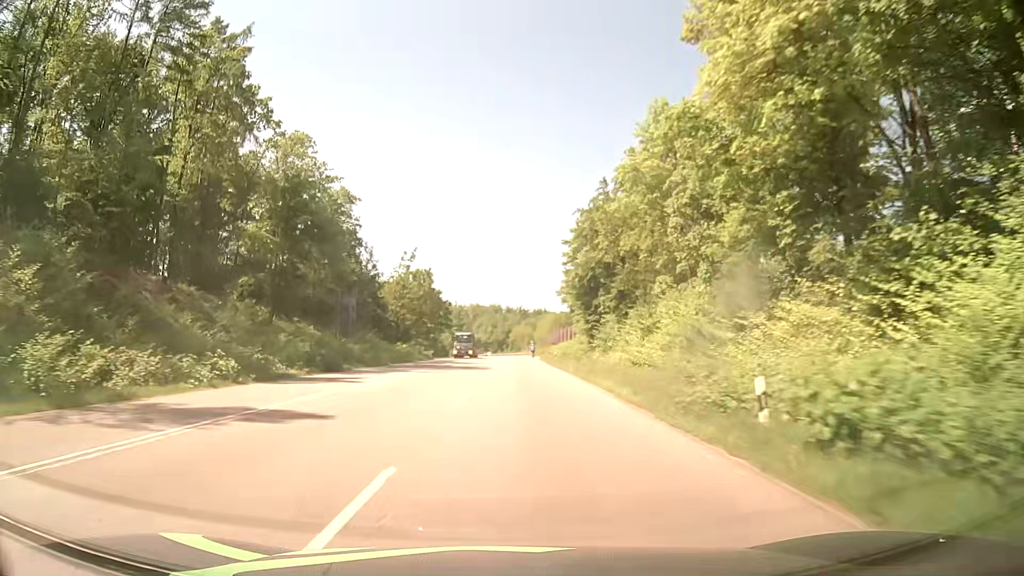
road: secondary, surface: asphalt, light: Day
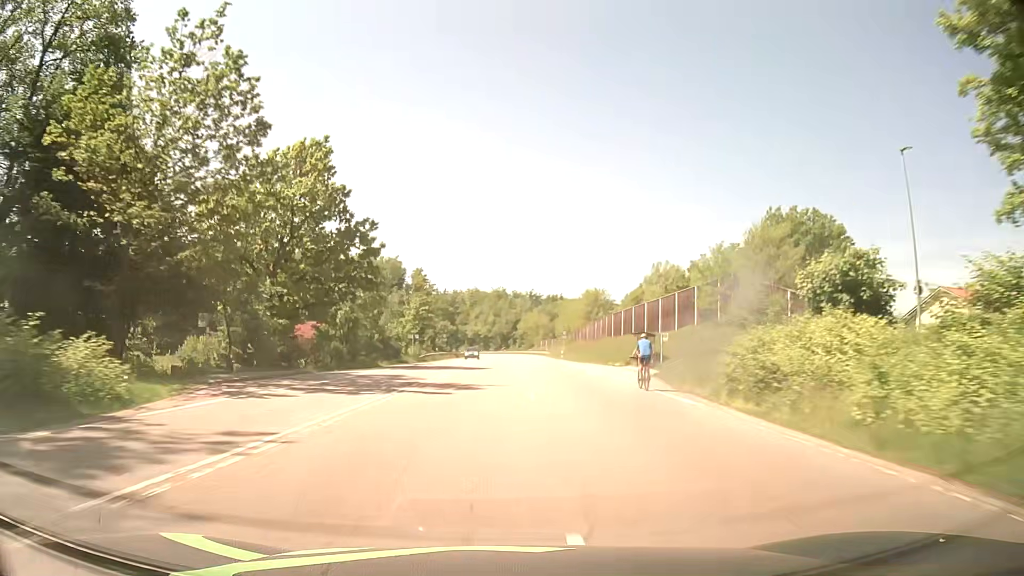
(-0.9, +71.7) m; -1°
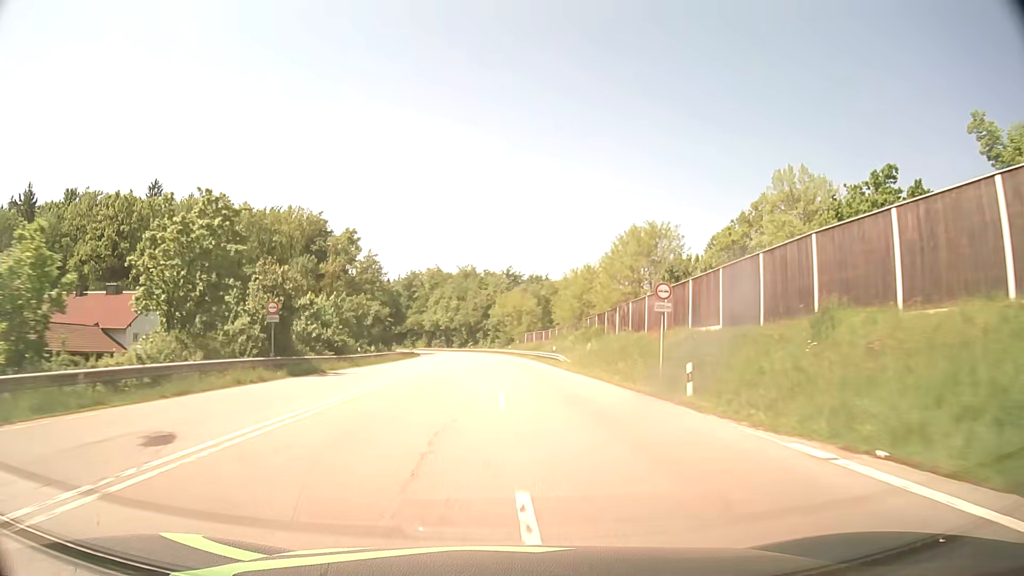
(+1.4, +60.8) m; +3°
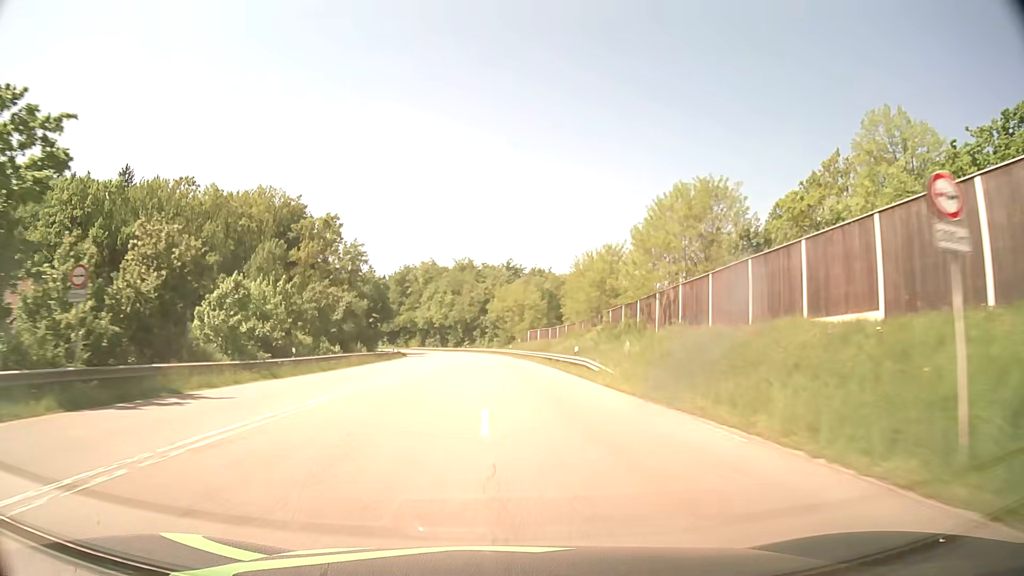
(0.0, +15.4) m; 0°
(0, +10) (0, +20) (0, +30) (0, +40) (-1, +50) (-1, +60) (-2, +70) (-3, +80) (-4, +90) (-5, +100) m
